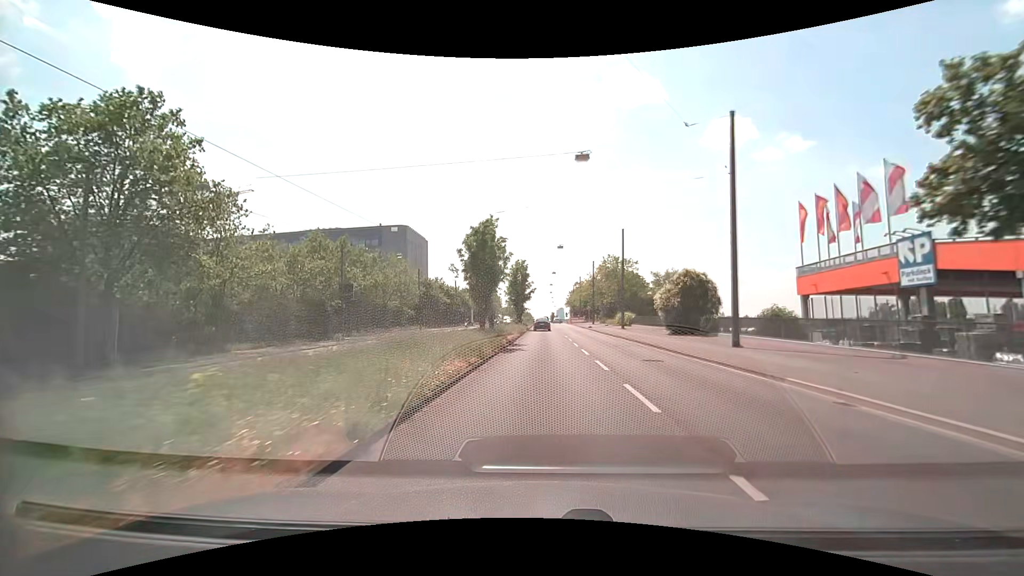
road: primary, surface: asphalt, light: Day
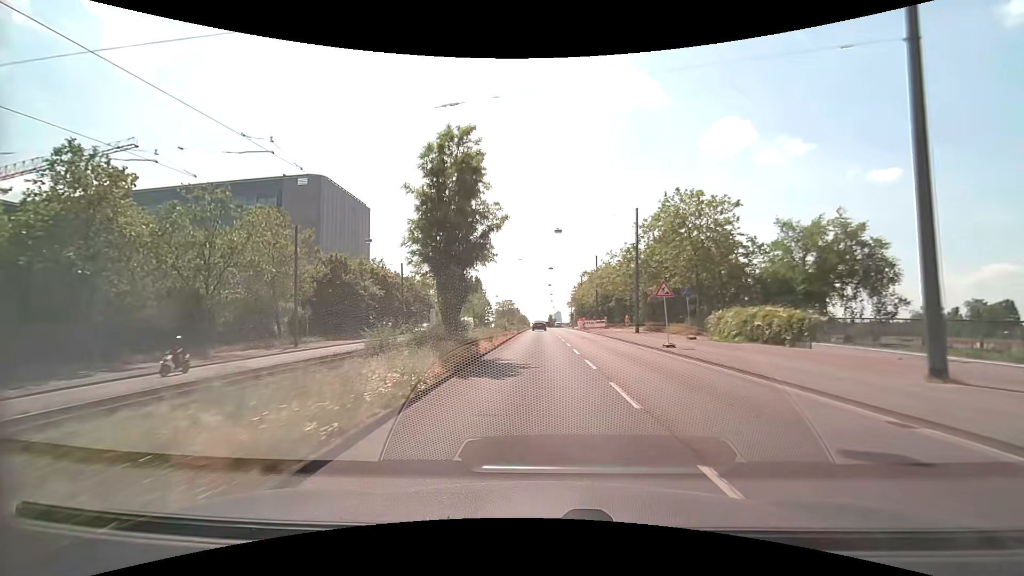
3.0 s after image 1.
(+0.2, +41.9) m; +1°
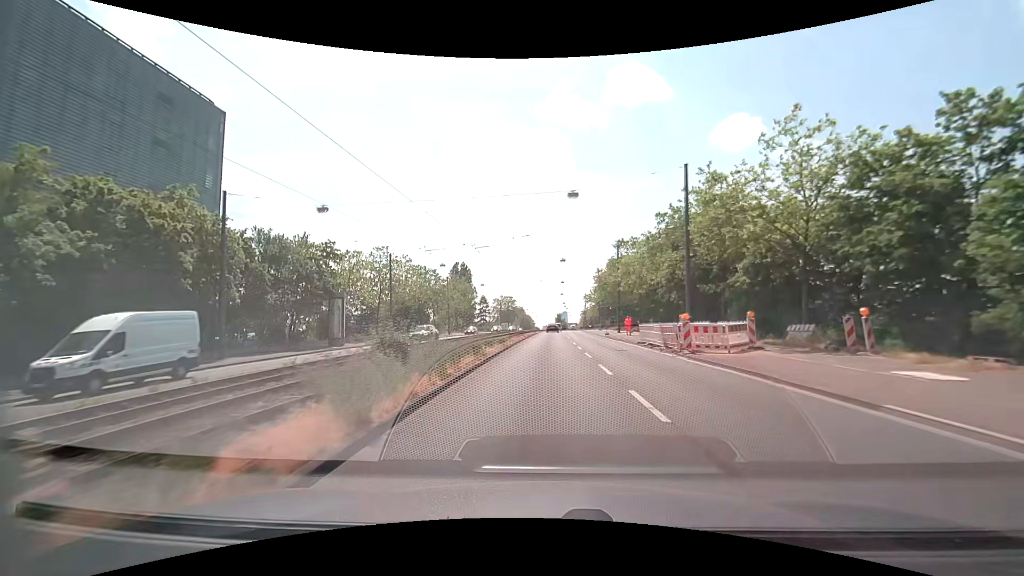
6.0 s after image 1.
(-0.5, +43.1) m; -1°
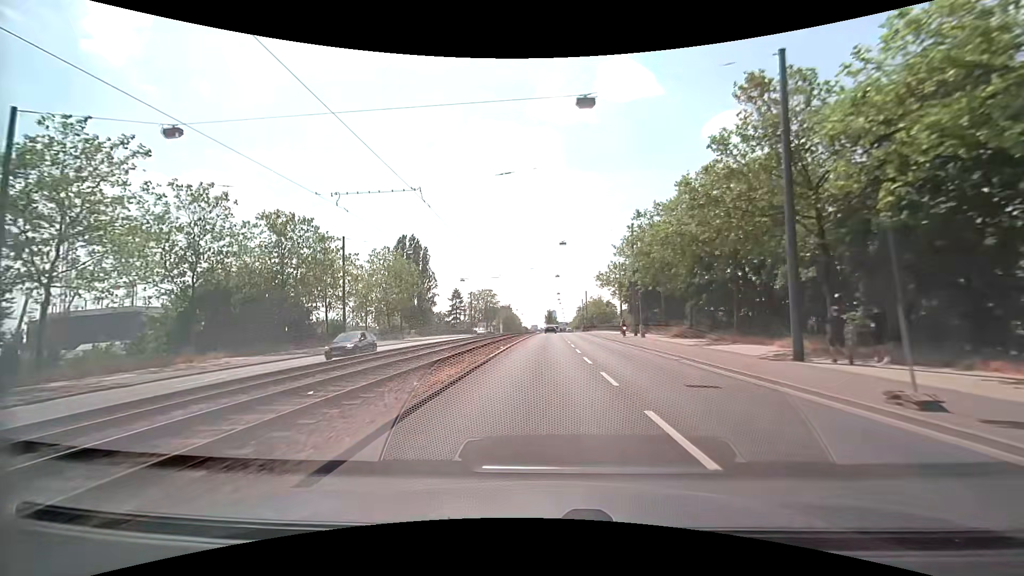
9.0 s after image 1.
(+0.4, +43.9) m; +1°
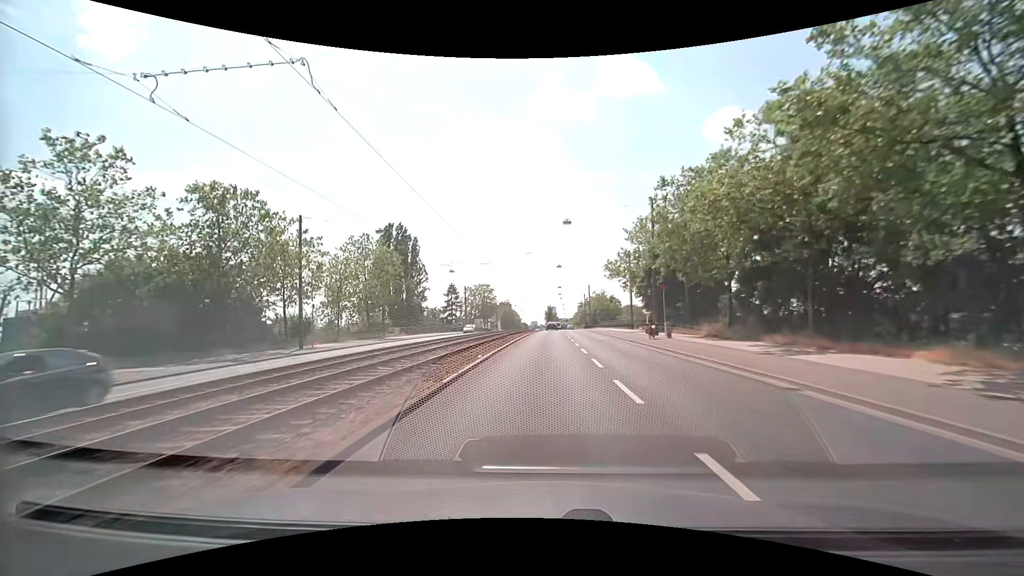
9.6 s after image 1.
(0.0, +8.6) m; 0°
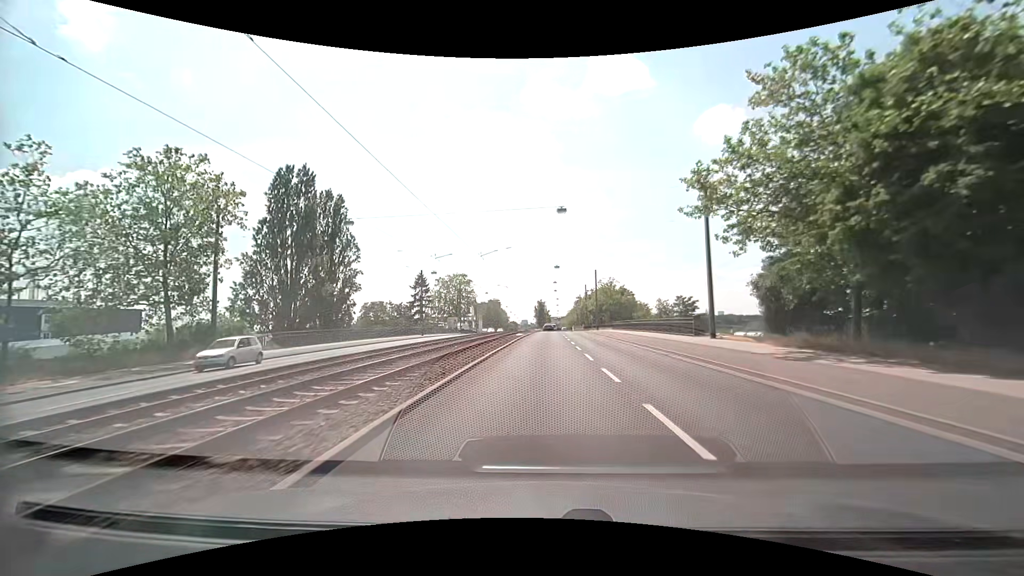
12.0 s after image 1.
(+0.2, +33.1) m; +1°
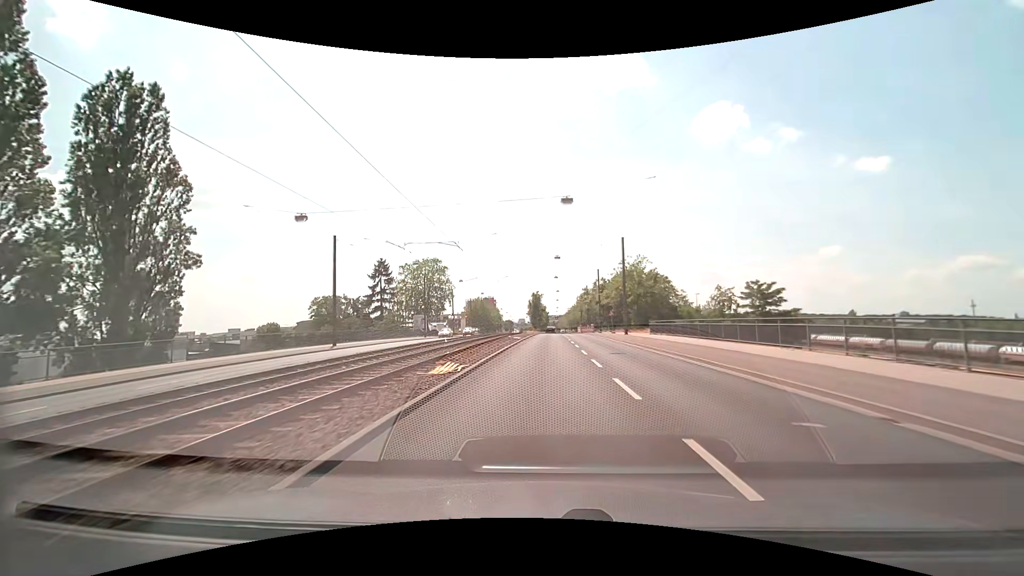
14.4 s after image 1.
(+0.1, +32.3) m; 0°
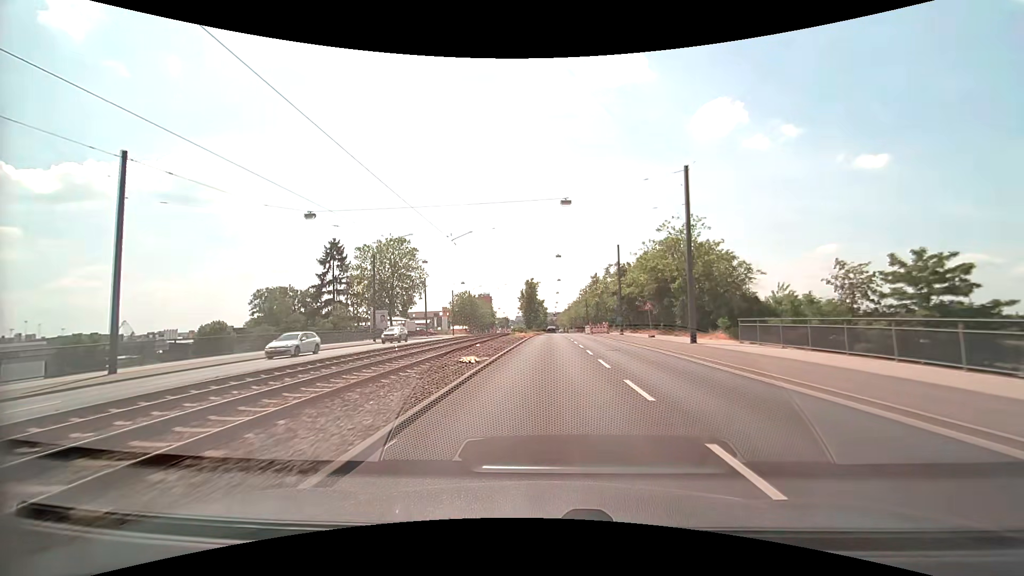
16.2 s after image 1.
(0.0, +24.2) m; 0°
(0, +10) (0, +20) (0, +30) (+1, +40) (+1, +50) (+1, +60) (+1, +70) (+1, +80) (+1, +90) (+2, +100) m
